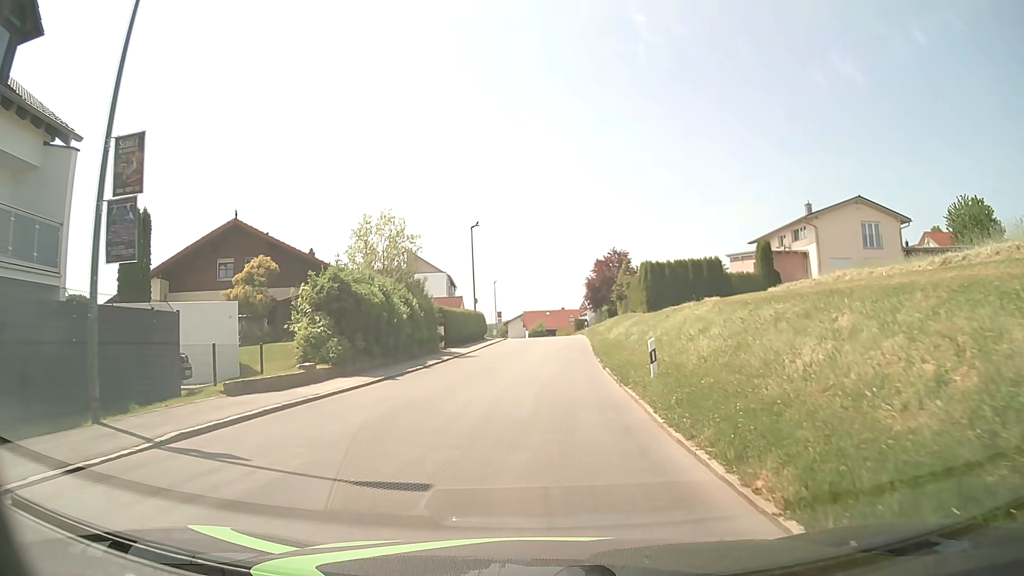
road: tertiary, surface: asphalt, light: Day
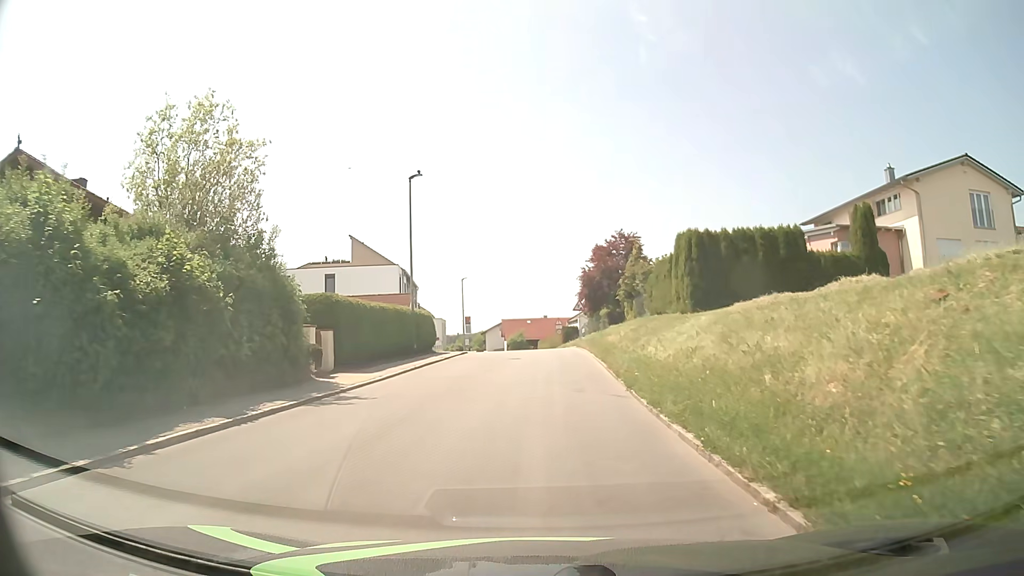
(+0.2, +17.6) m; +1°
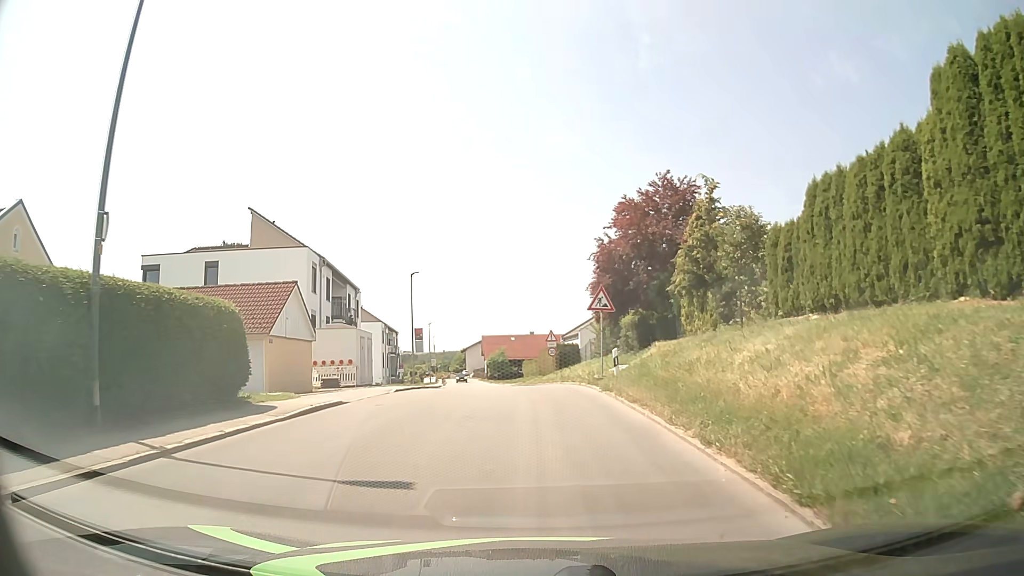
(+0.3, +21.7) m; +1°
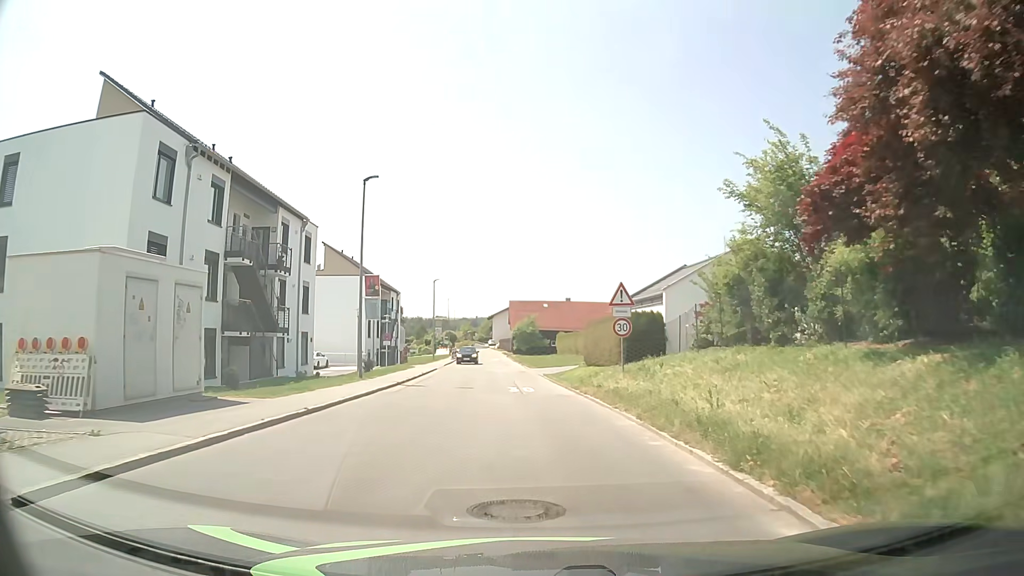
(-0.5, +21.8) m; -3°
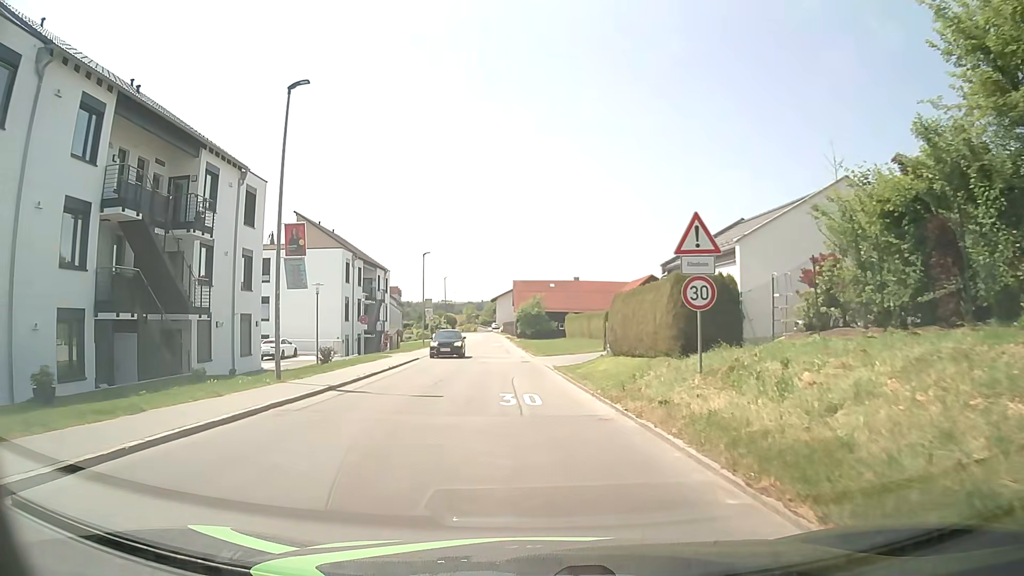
(0.0, +9.3) m; -1°
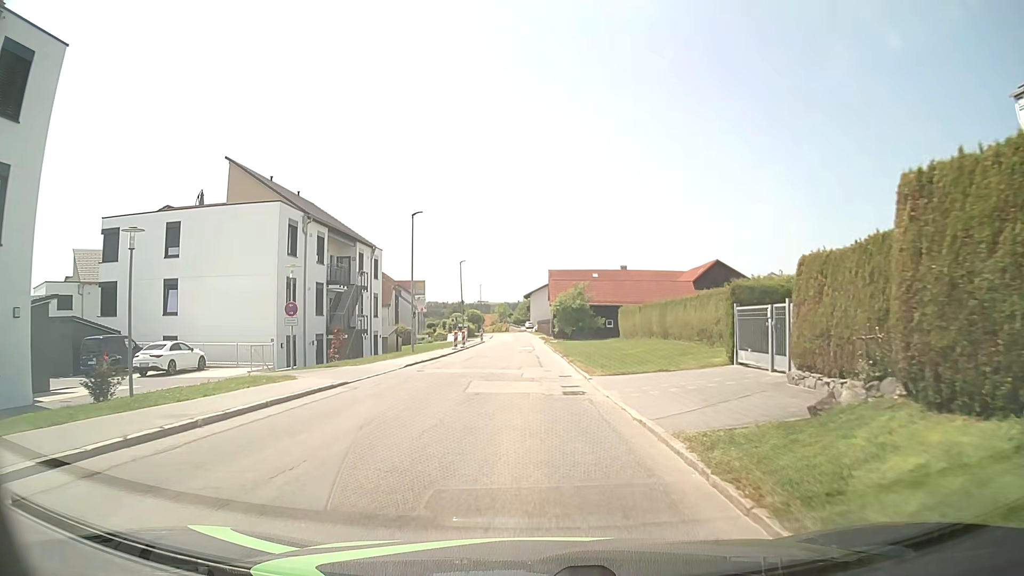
(-0.3, +19.1) m; -2°
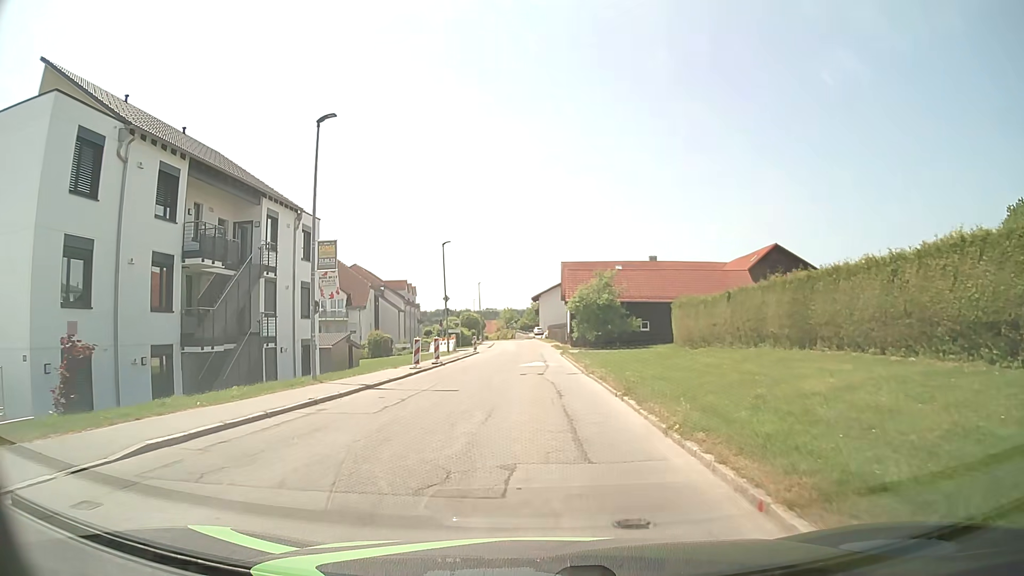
(-0.4, +18.6) m; -3°
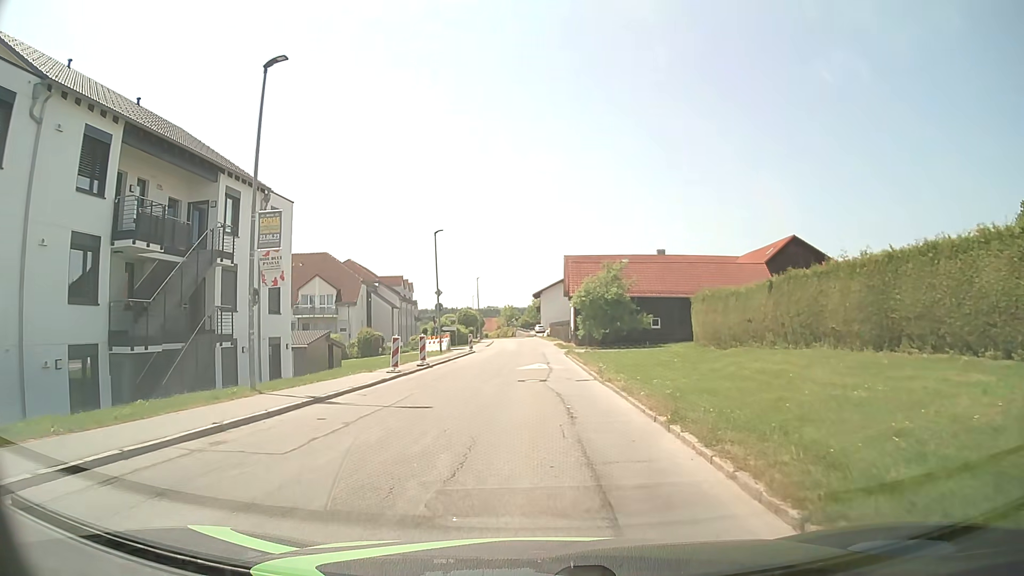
(+0.1, +4.5) m; +1°
(0, +10) (0, +20) (0, +30) (0, +40) (0, +50) (0, +60) (0, +70) (-1, +80) (-1, +90) (-2, +100) m
